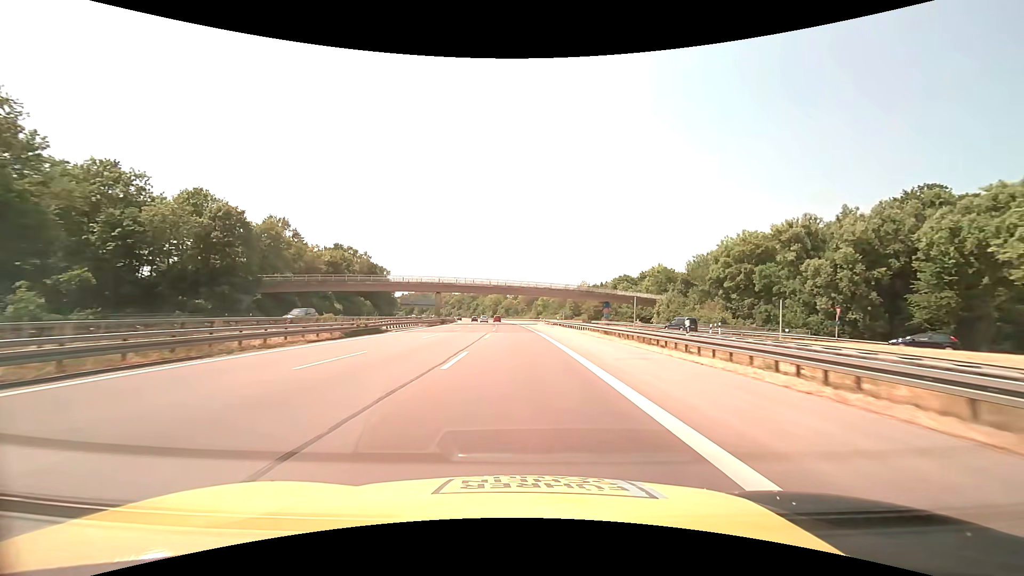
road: motorway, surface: asphalt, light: Day
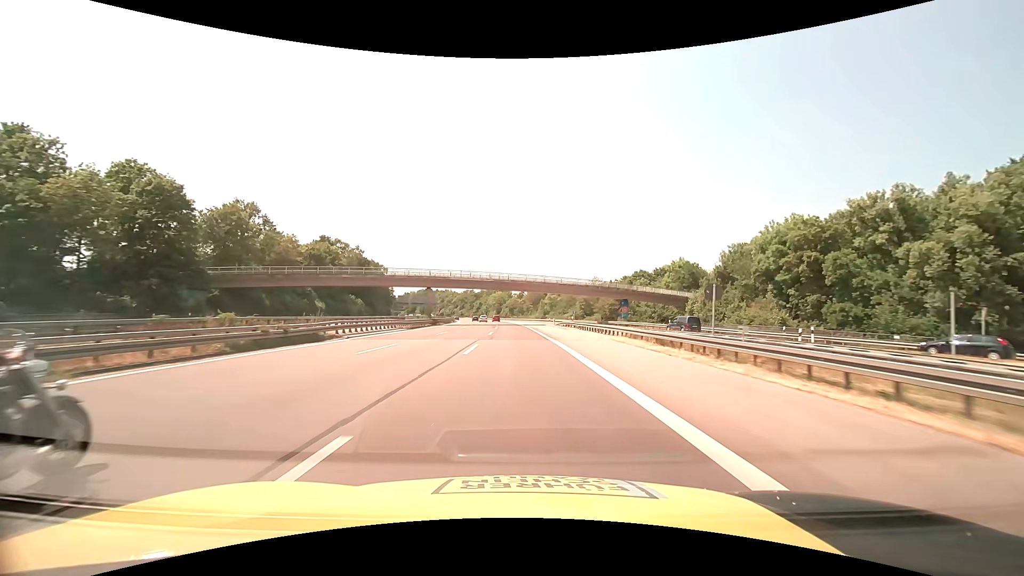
(-0.1, +13.2) m; -1°
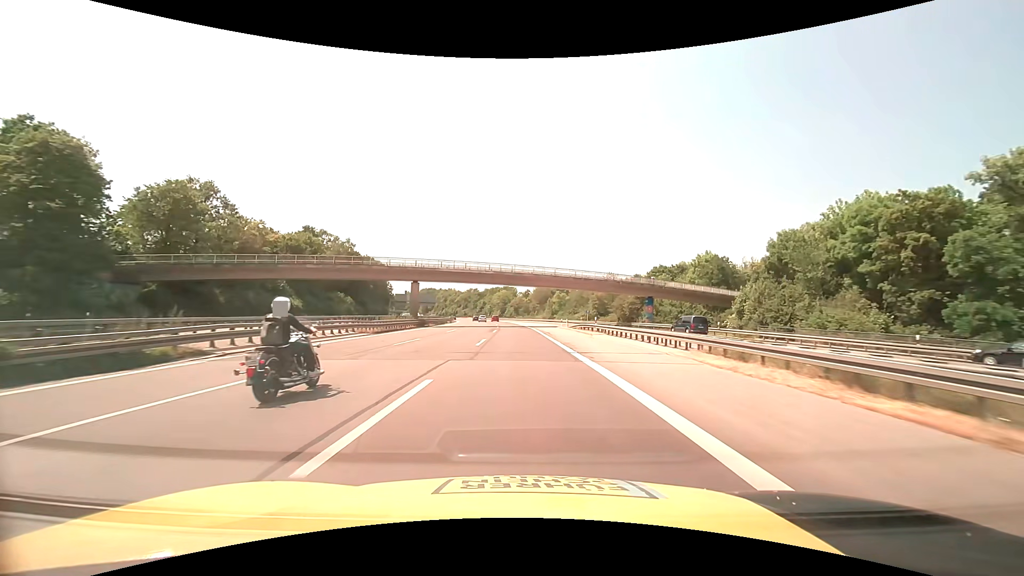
(-0.1, +13.2) m; -1°
(0, +10) (0, +20) (0, +30) (-1, +40) (-1, +50) (-1, +60) (-2, +70) (-2, +80) (-3, +90) (-3, +100) m
